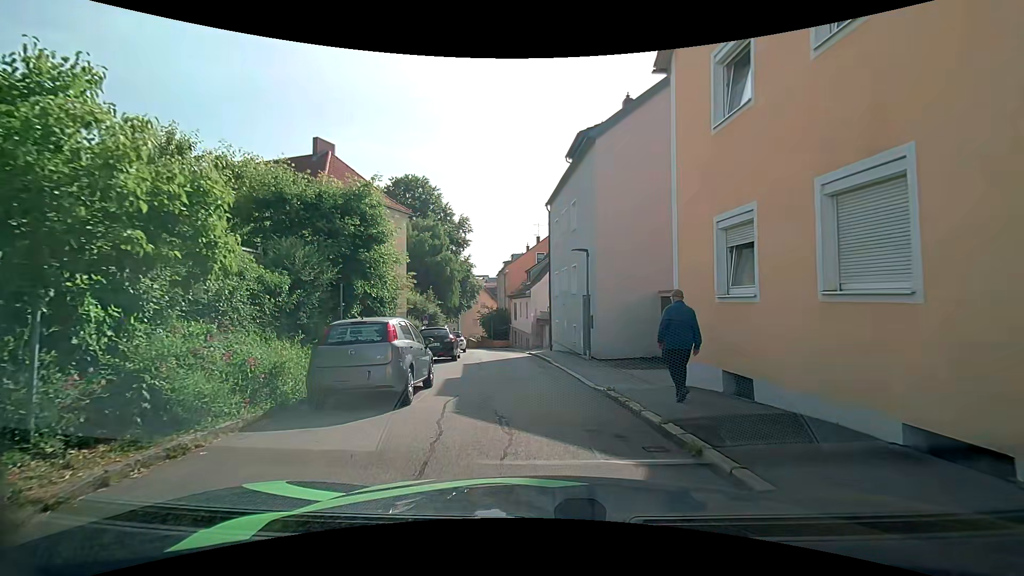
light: Day
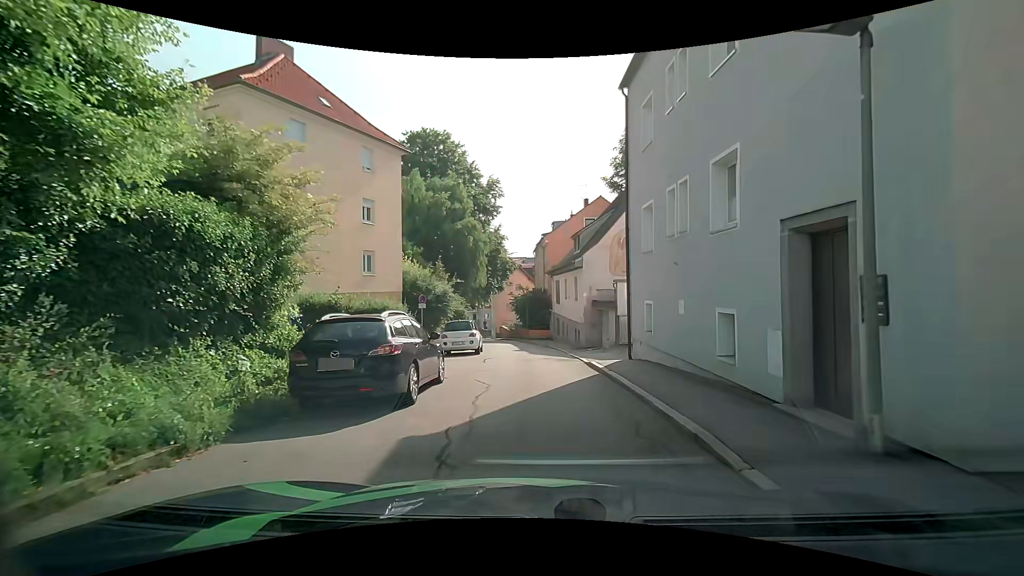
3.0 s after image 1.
(-0.8, +13.1) m; -4°
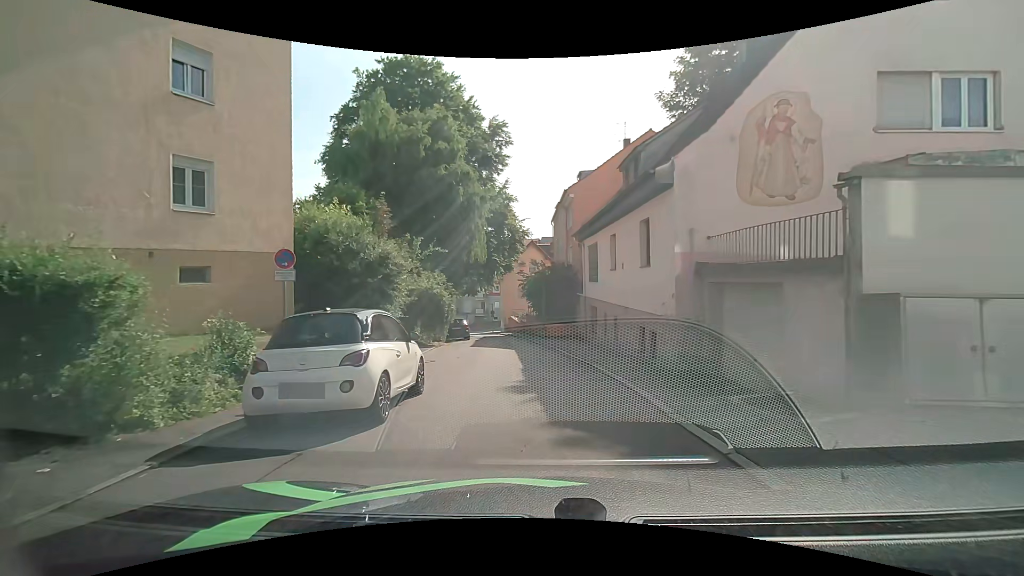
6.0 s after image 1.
(-0.6, +14.7) m; -3°
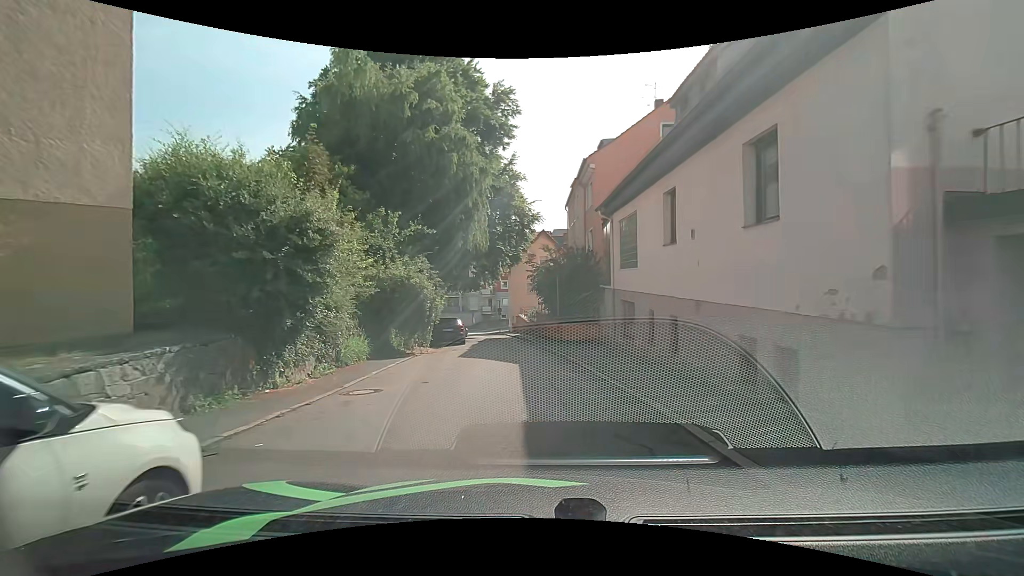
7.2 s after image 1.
(-0.1, +6.3) m; -2°
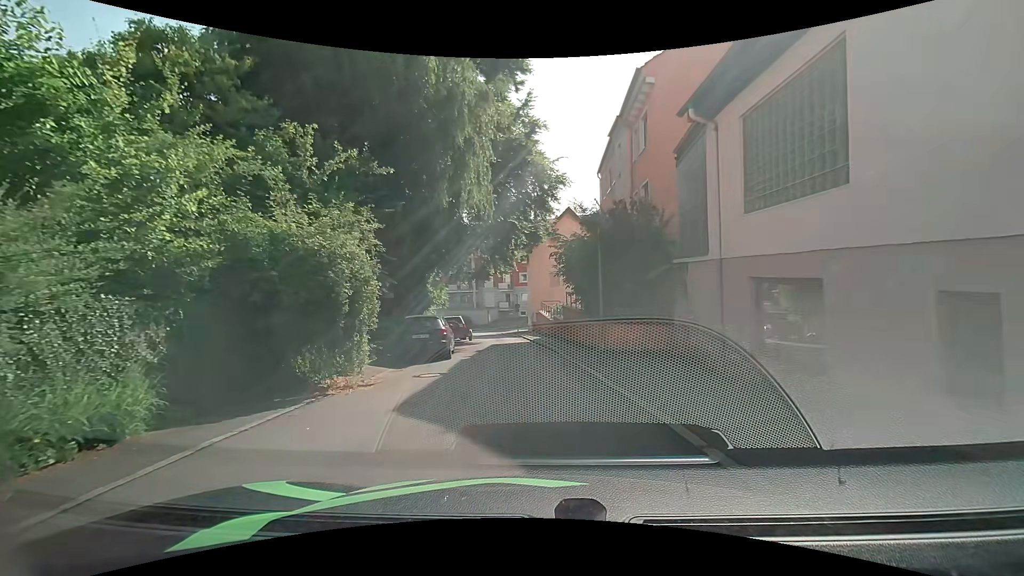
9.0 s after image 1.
(0.0, +9.5) m; -2°
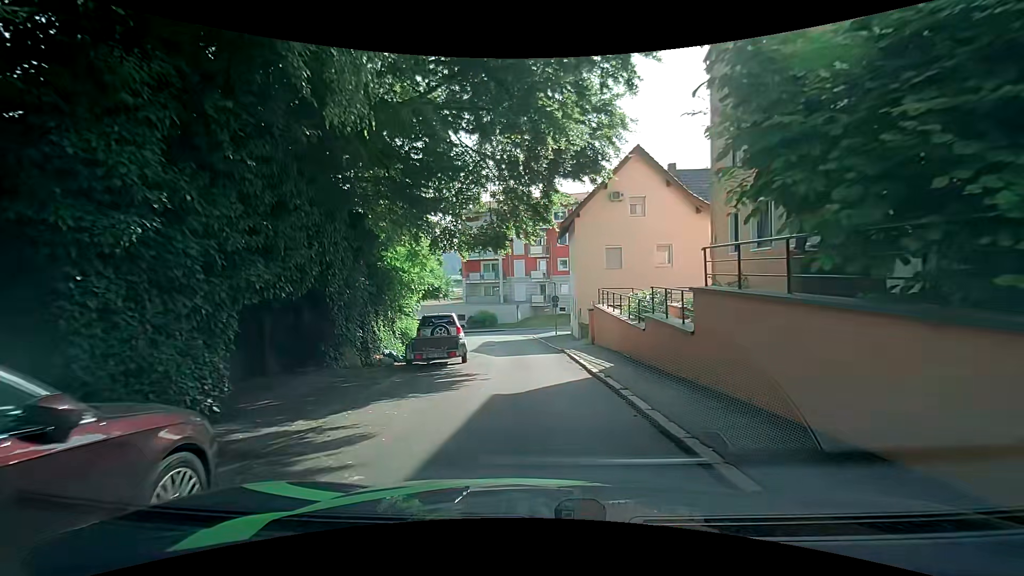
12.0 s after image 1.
(-0.6, +15.3) m; -5°
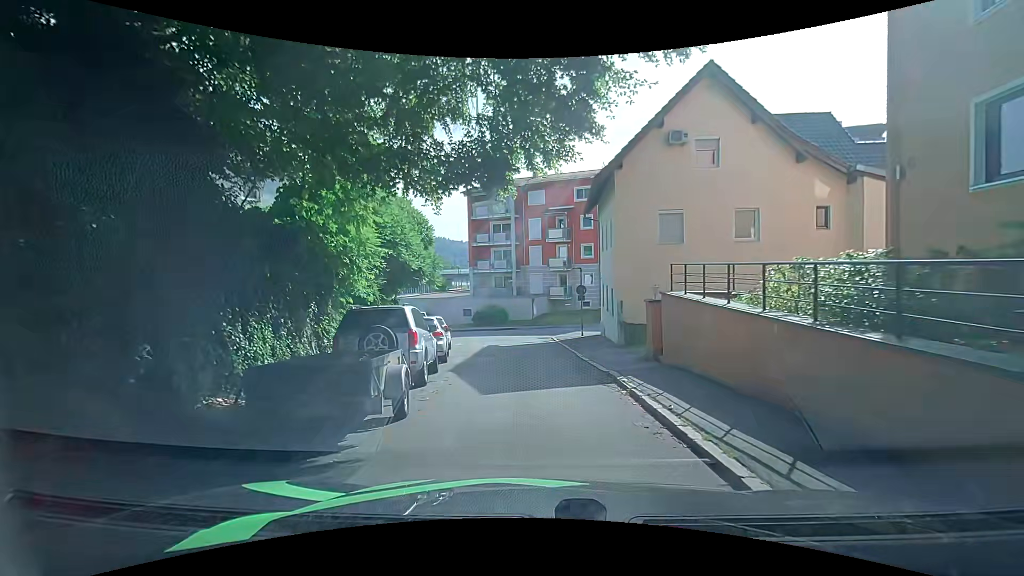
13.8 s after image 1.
(0.0, +8.7) m; -1°
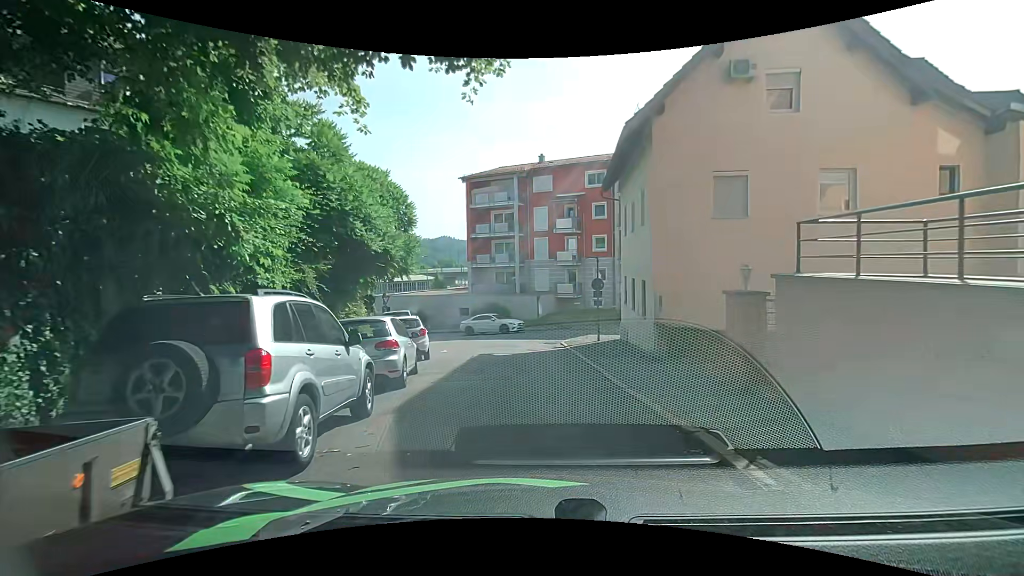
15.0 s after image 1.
(0.0, +5.4) m; +2°
